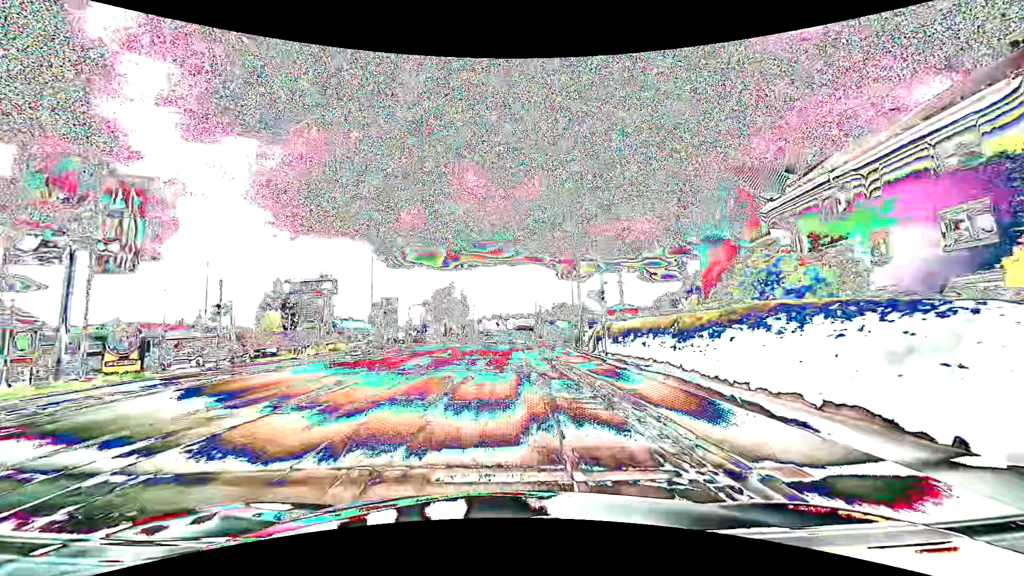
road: tertiary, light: Day
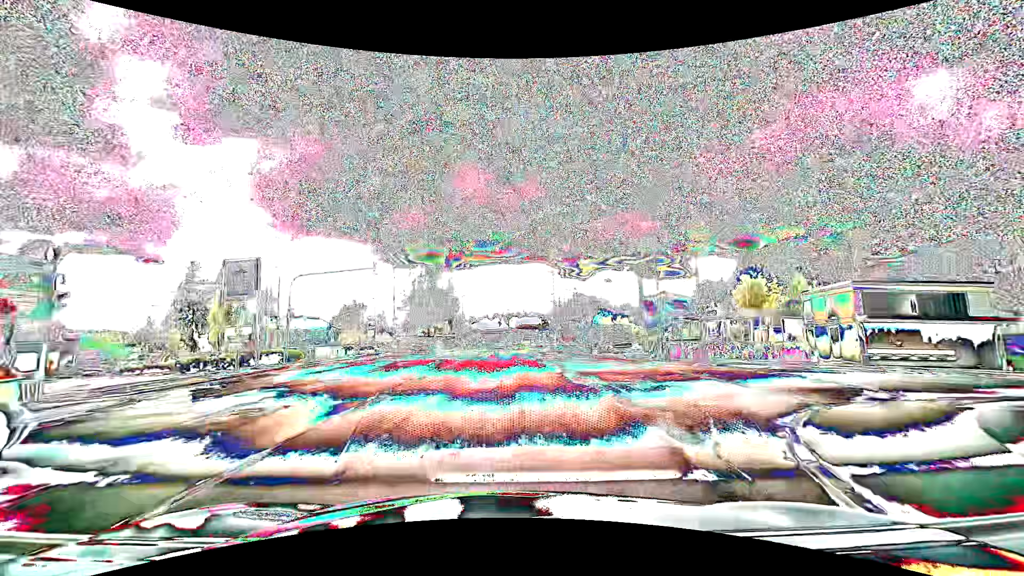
(+0.1, +36.7) m; 0°
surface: asphalt
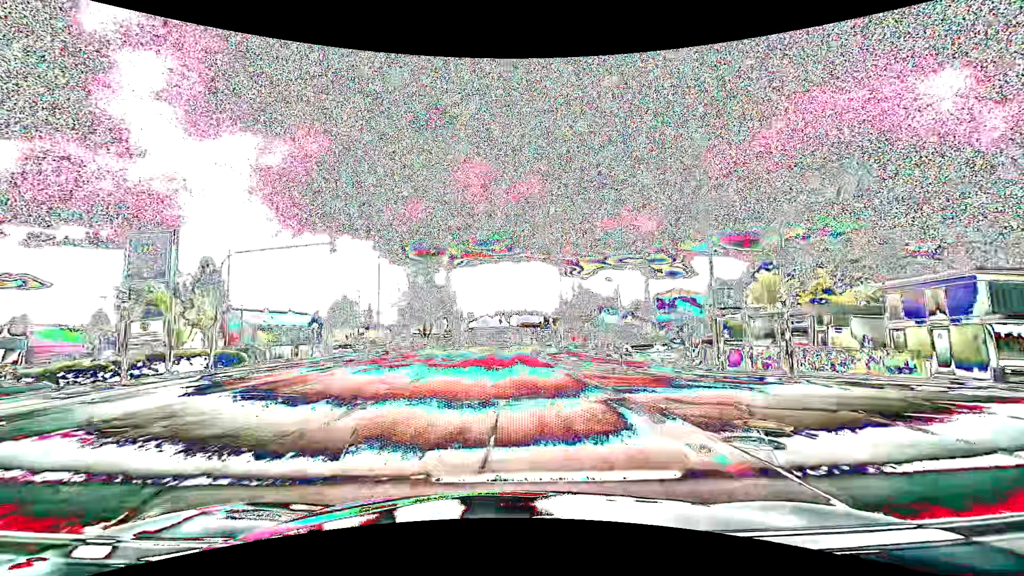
(0.0, +7.5) m; 0°
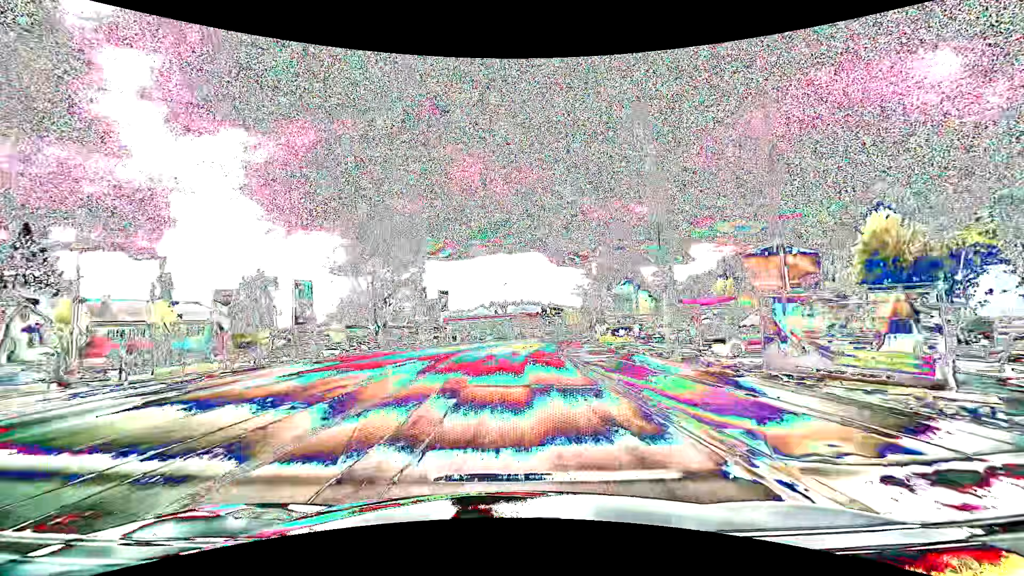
(+0.1, +38.1) m; +1°
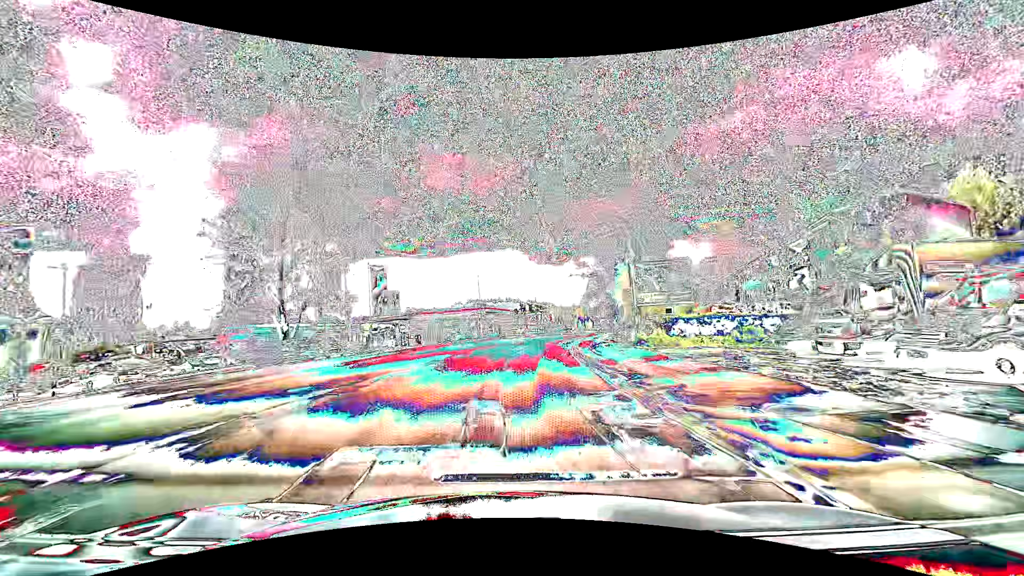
(+0.3, +23.0) m; +2°
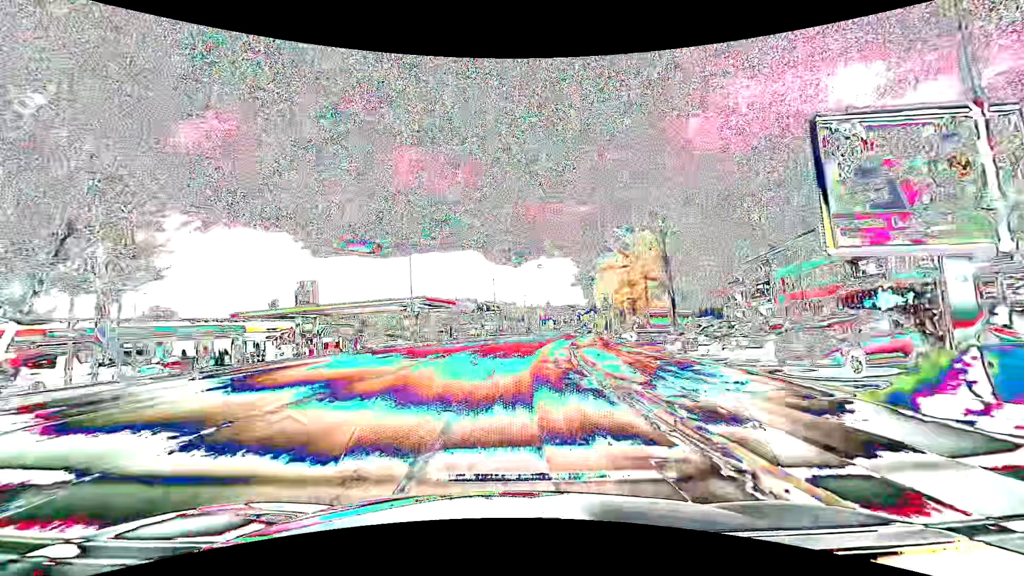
(+0.9, +23.0) m; +5°
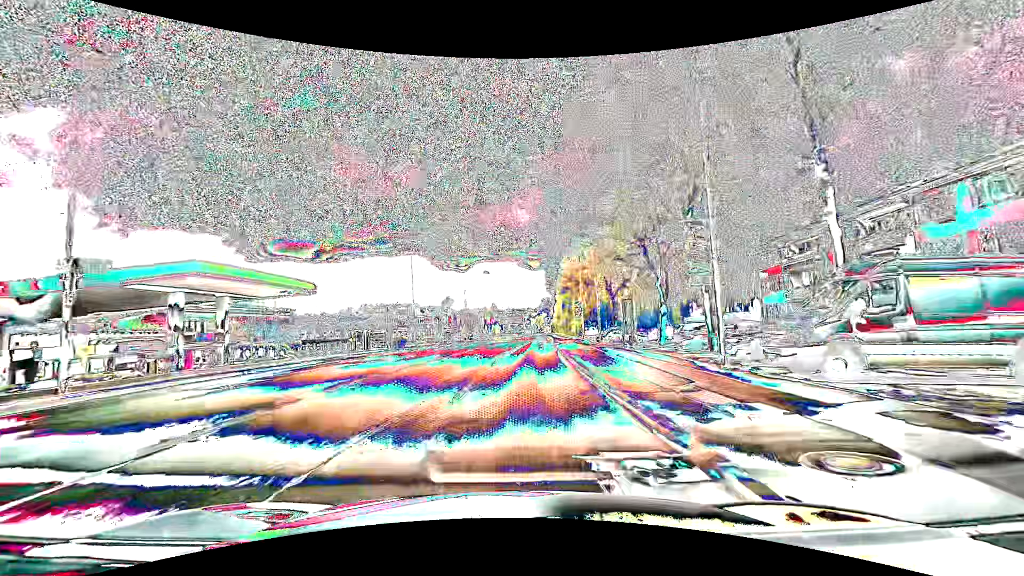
(+1.9, +30.6) m; +6°
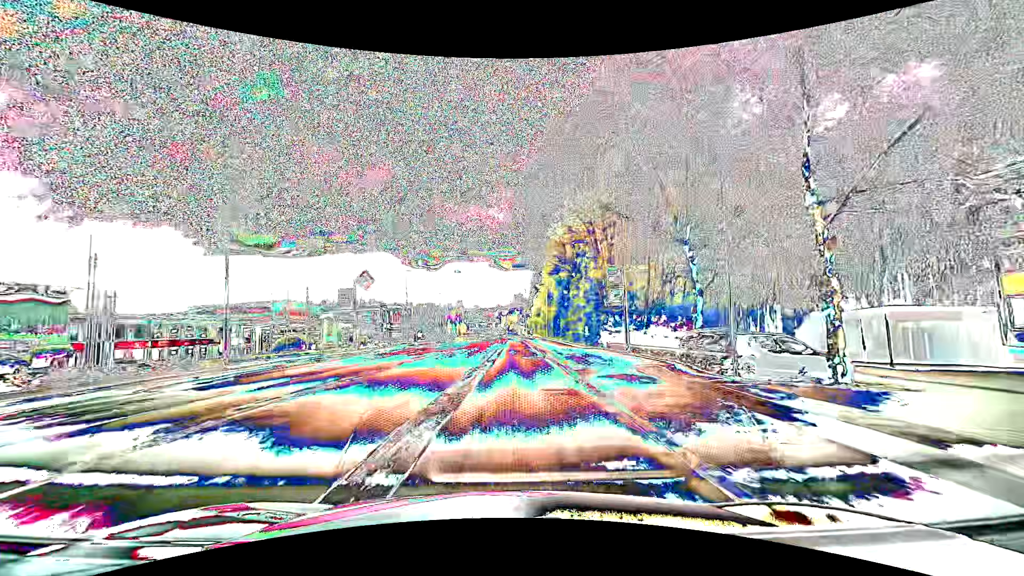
(+1.3, +30.4) m; +4°
(0, +10) (0, +20) (0, +30) (0, +40) (0, +50) (0, +60) (0, +70) (0, +80) (0, +90) (-1, +100) m
